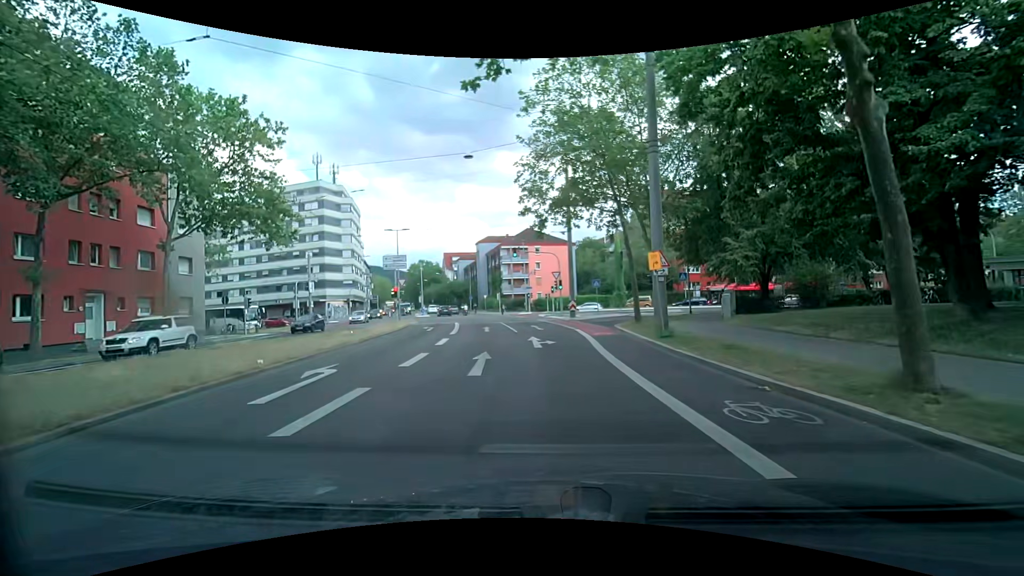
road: secondary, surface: asphalt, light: Day
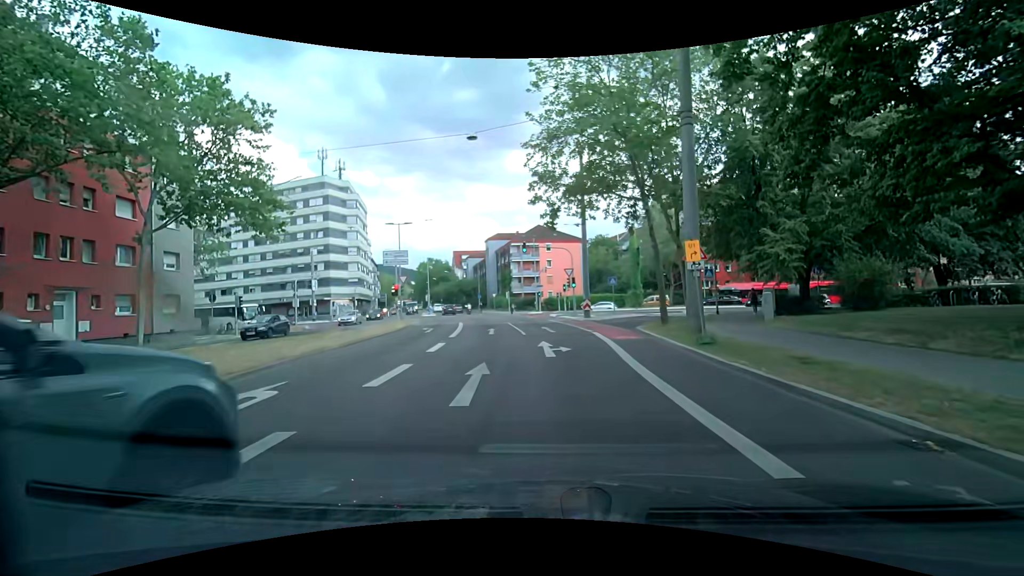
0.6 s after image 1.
(-0.1, +2.9) m; -1°
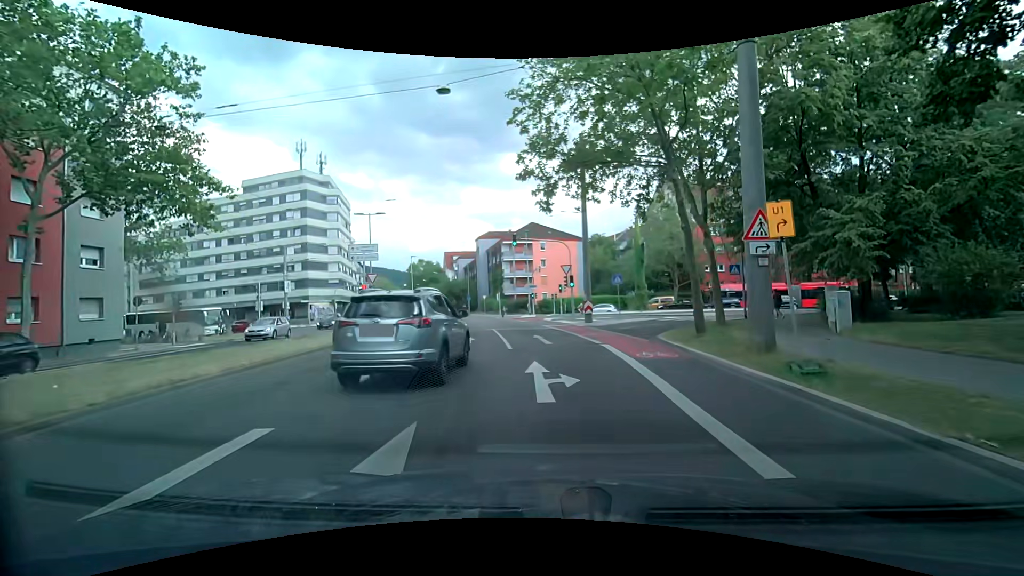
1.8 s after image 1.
(0.0, +5.6) m; 0°
(0, +10) (+1, +20) (+6, +29) (+12, +36) (+20, +42) (+29, +47) (+38, +52) (+47, +56) (+55, +61) (+64, +66) m
